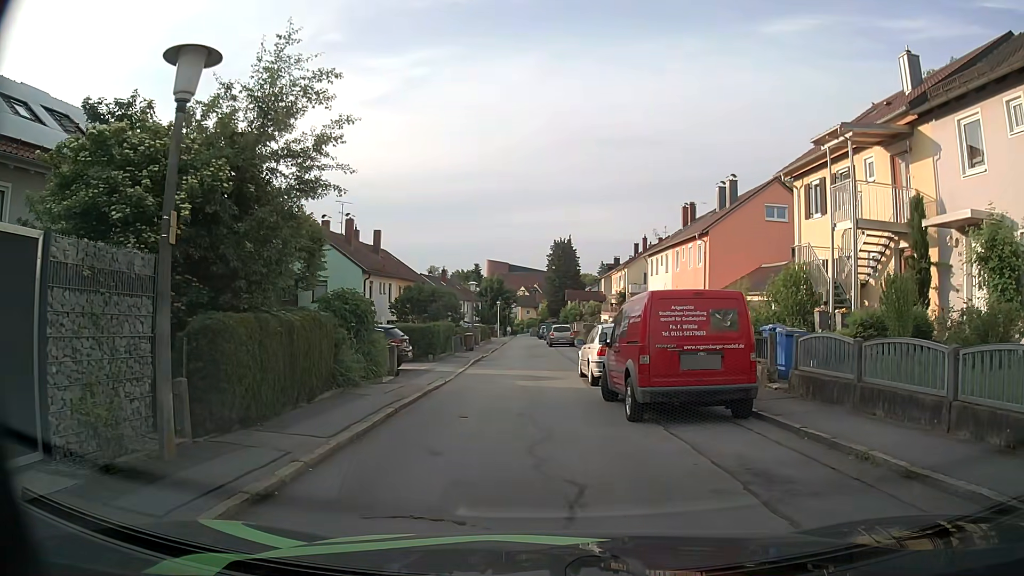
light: Day
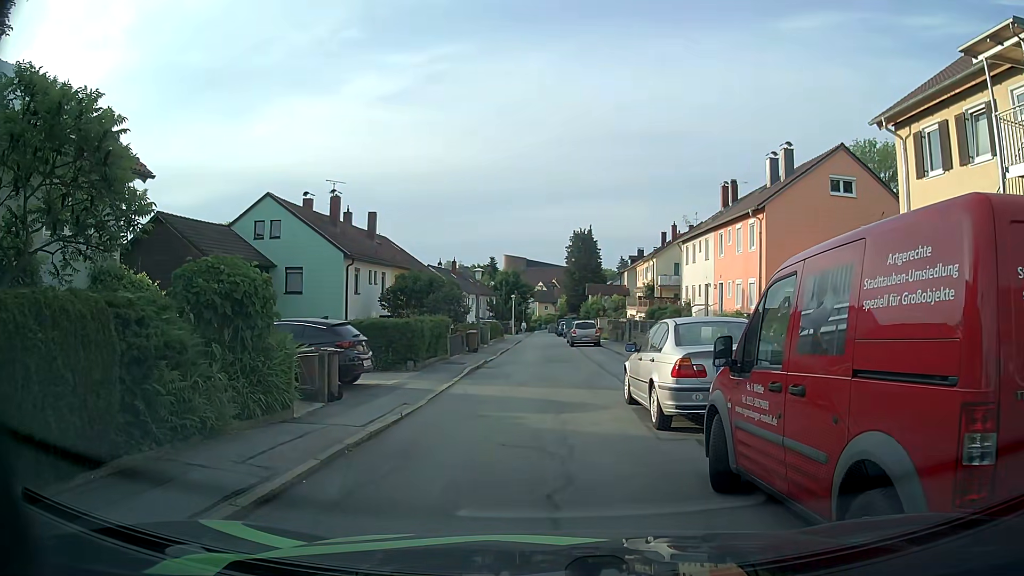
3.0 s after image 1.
(-0.1, +6.7) m; -3°
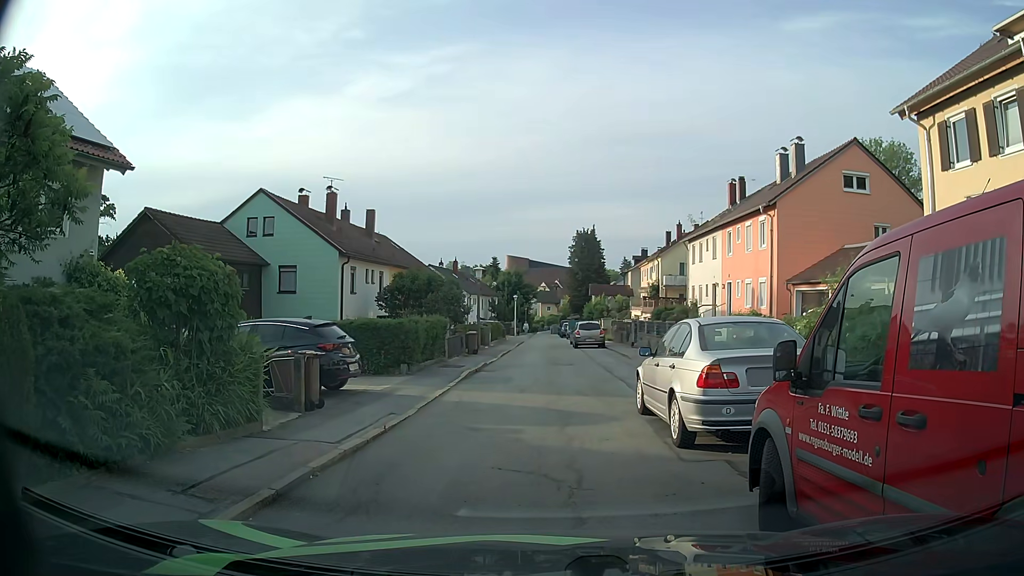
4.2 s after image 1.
(0.0, +1.1) m; 0°
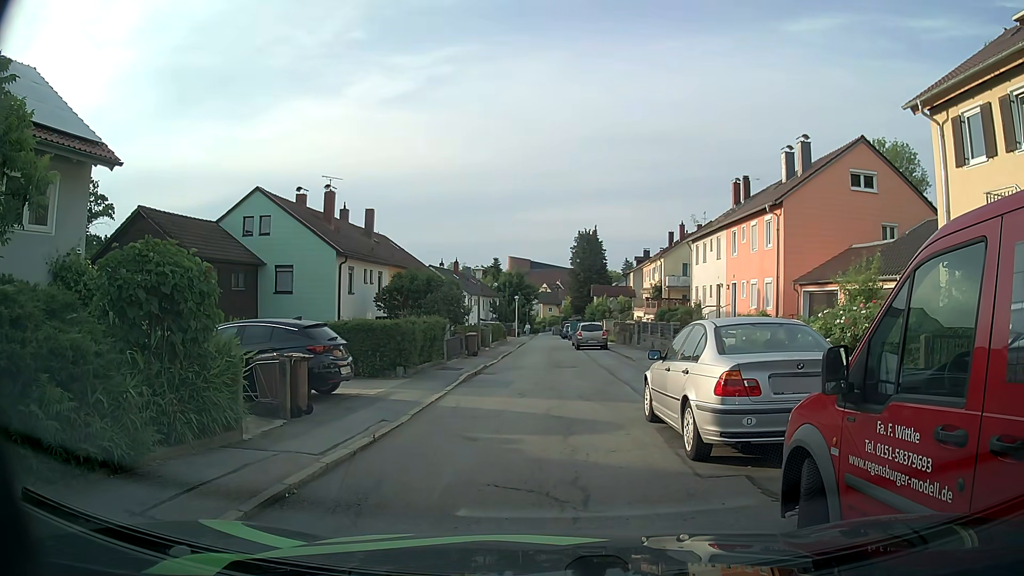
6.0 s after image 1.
(0.0, +0.6) m; 0°
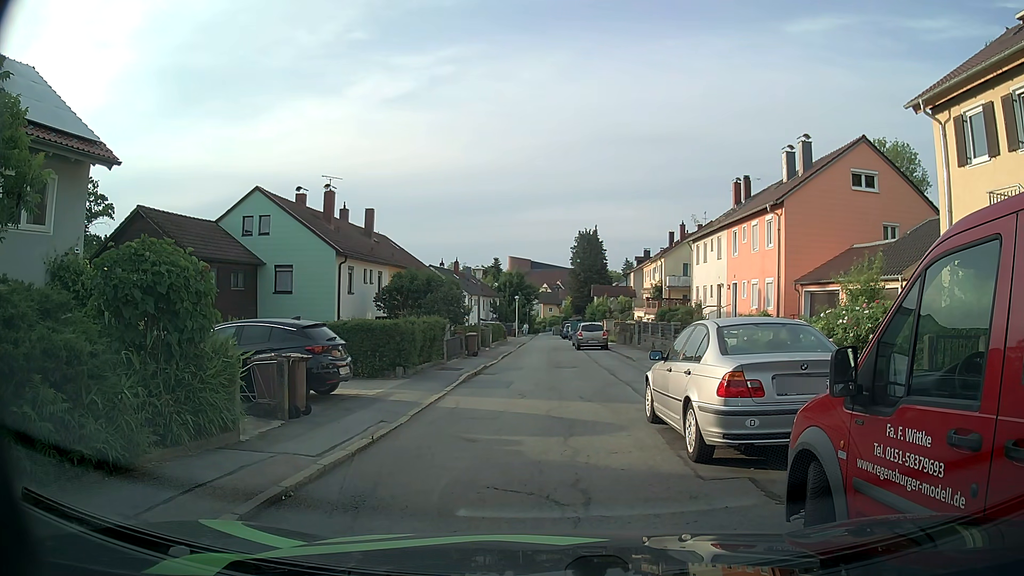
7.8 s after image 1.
(0.0, +0.2) m; 0°
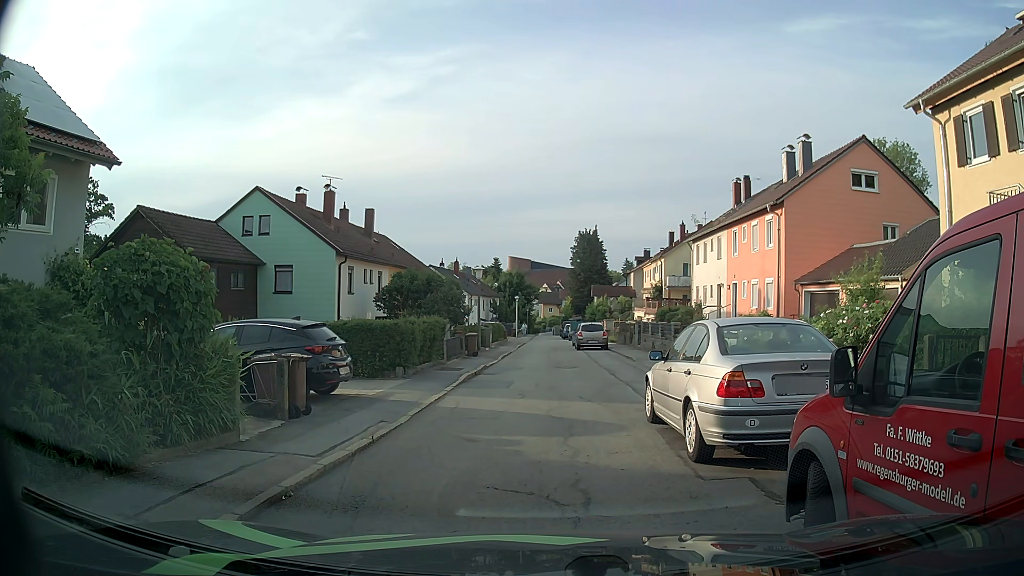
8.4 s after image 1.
(0.0, 0.0) m; 0°
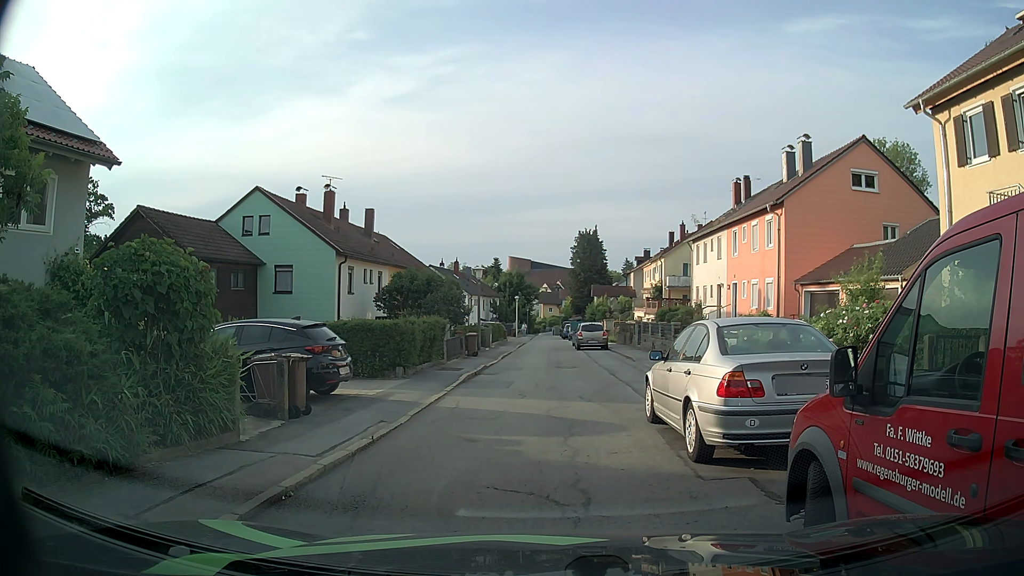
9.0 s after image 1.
(0.0, 0.0) m; 0°
